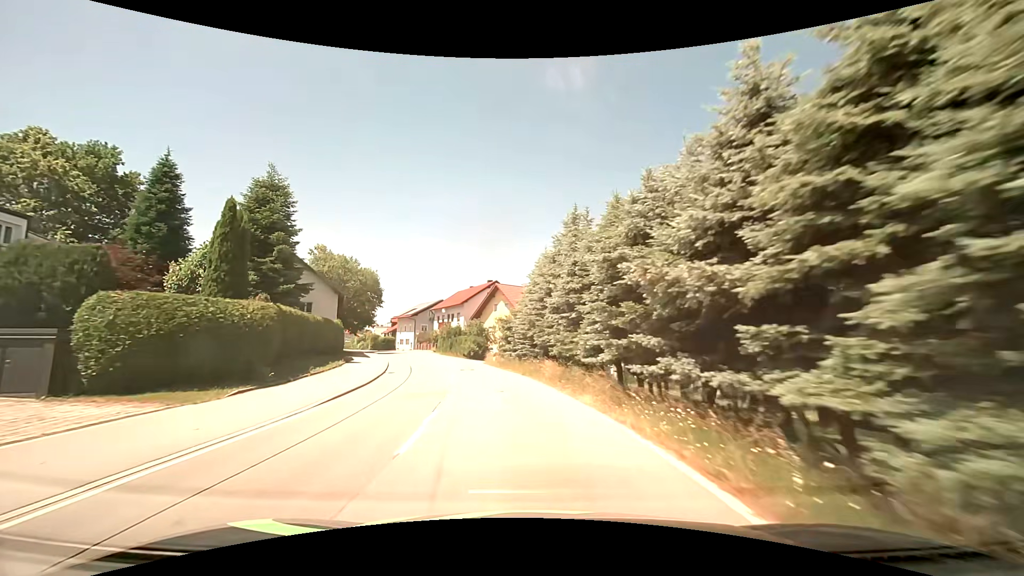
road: tertiary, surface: asphalt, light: Day
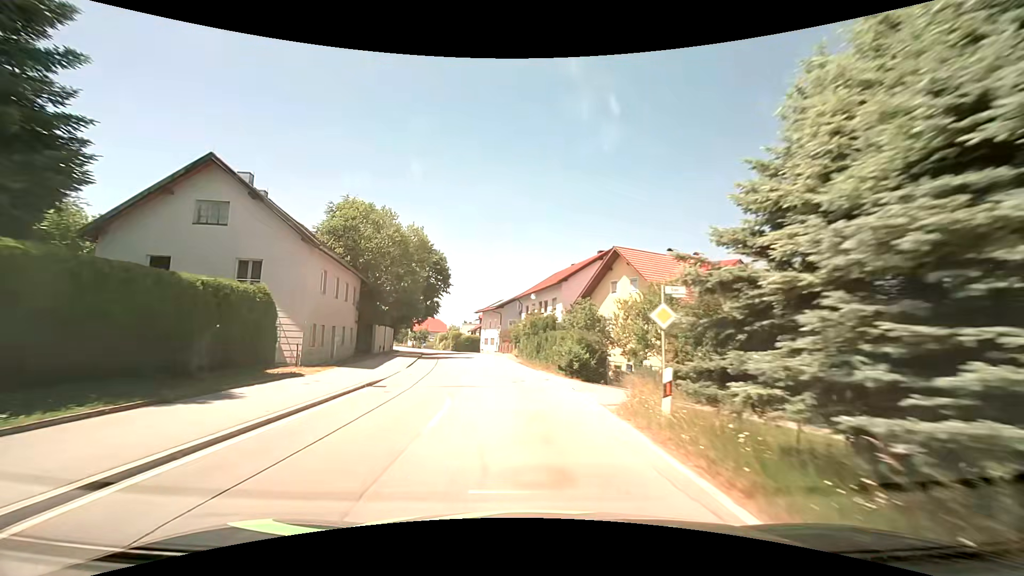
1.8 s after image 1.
(-2.6, +23.2) m; -12°
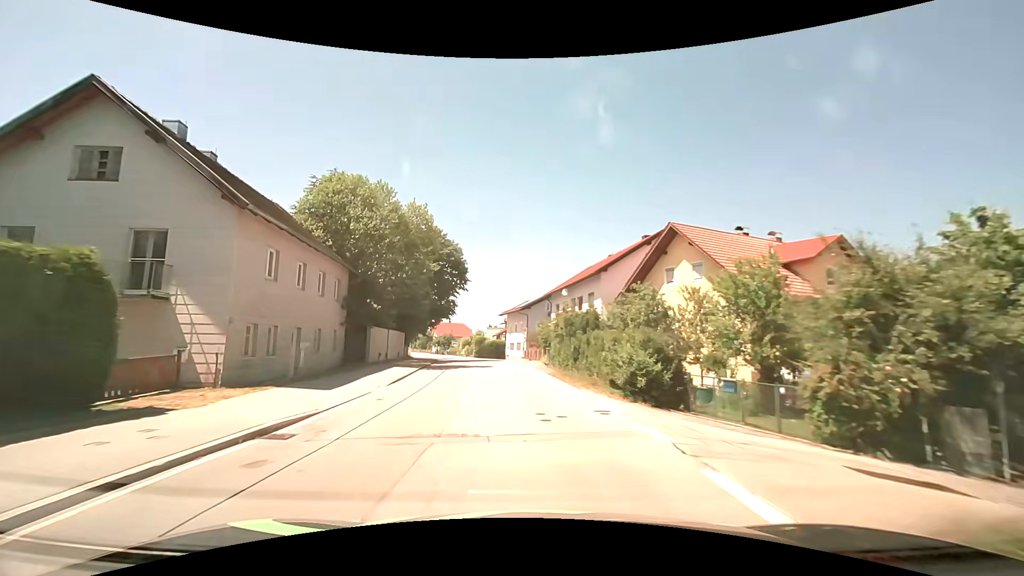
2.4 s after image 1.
(-0.2, +7.7) m; -3°
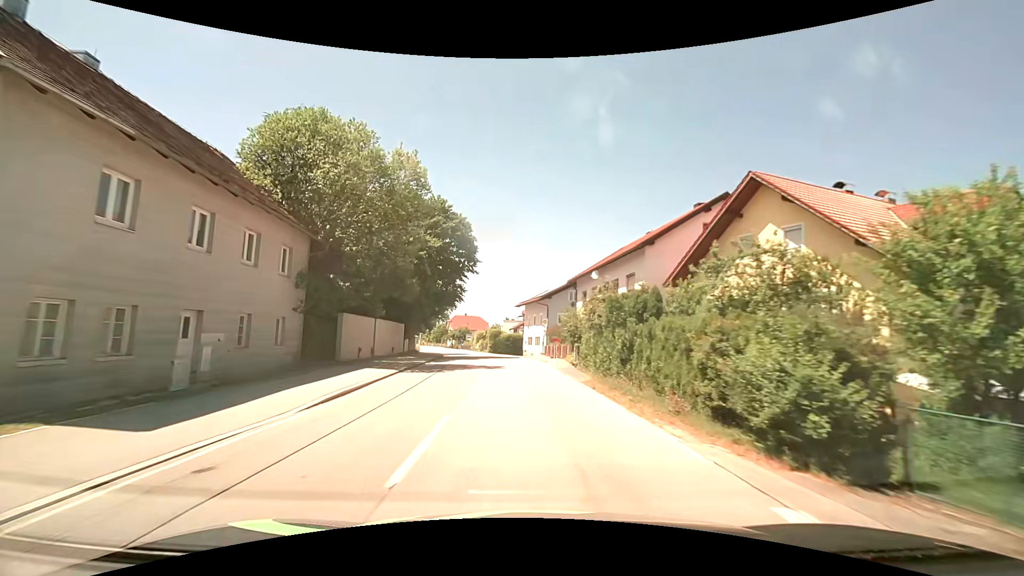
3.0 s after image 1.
(-0.3, +7.6) m; -3°
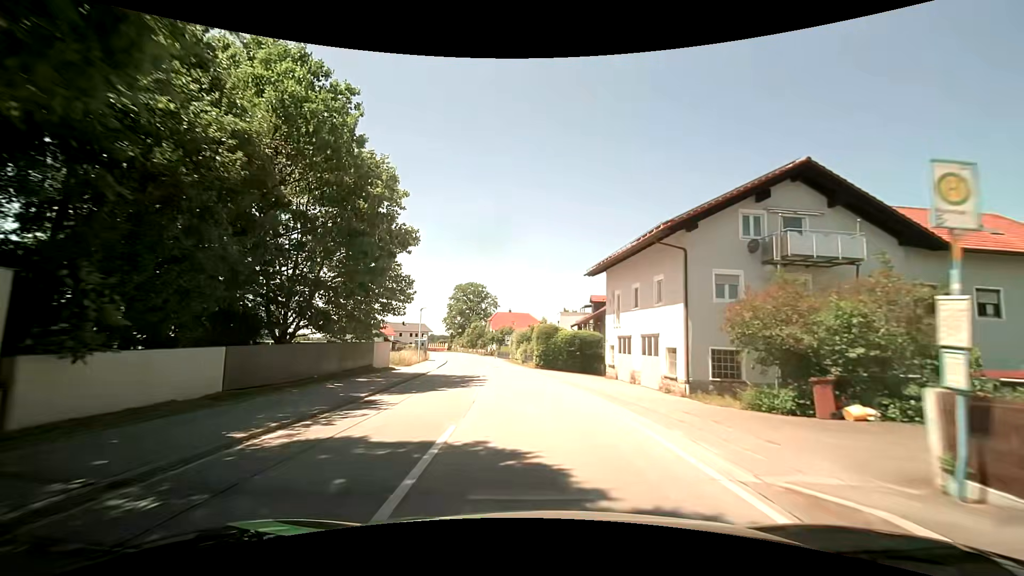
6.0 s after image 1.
(-2.4, +36.1) m; -6°
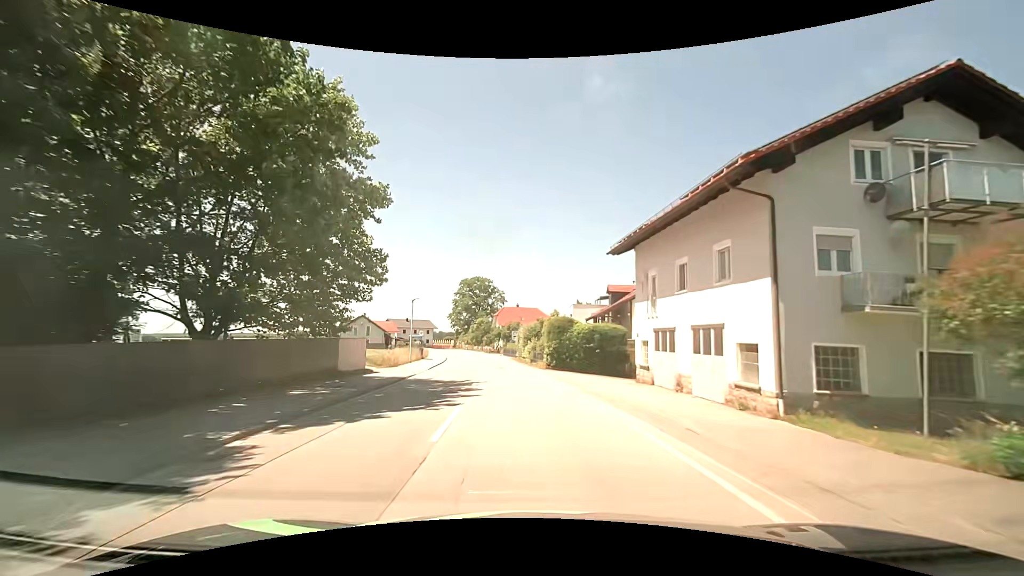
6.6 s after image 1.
(-0.1, +7.0) m; -1°
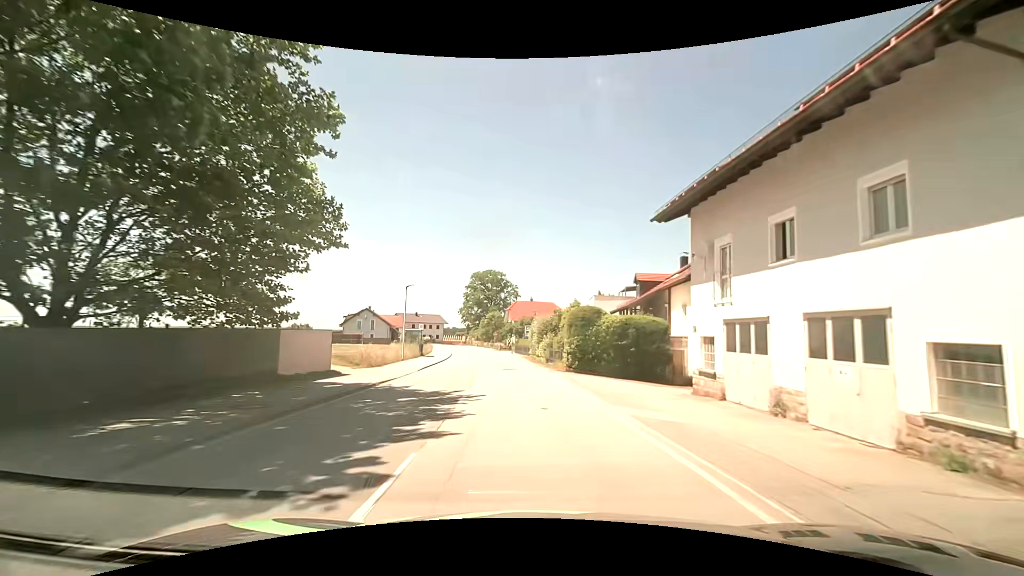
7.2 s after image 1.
(-0.1, +7.1) m; -2°
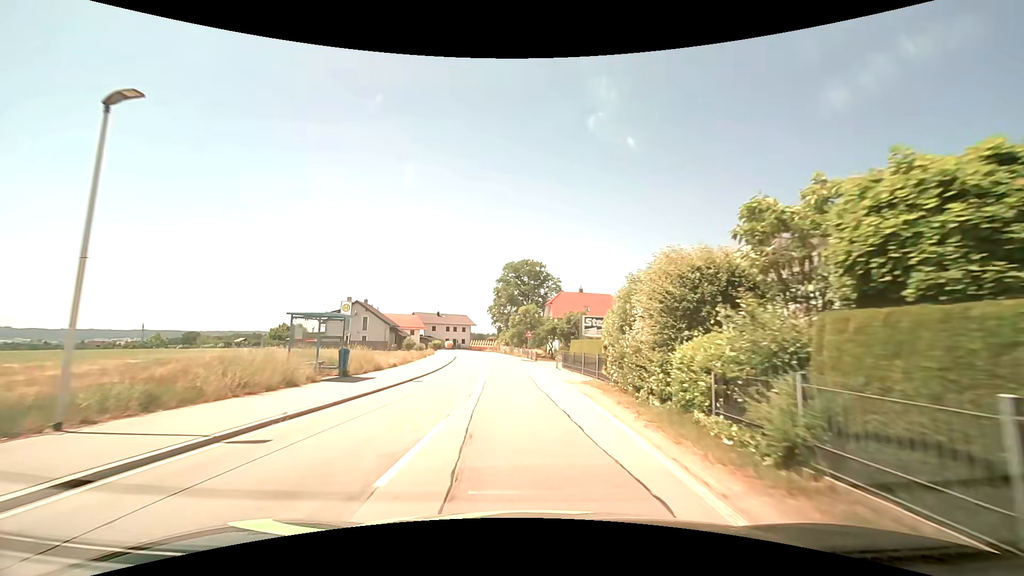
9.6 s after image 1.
(-1.2, +28.9) m; -4°
(0, +10) (-1, +20) (-1, +30) (-2, +40) (-3, +50) (-5, +60) (-6, +70) (-8, +79) (-10, +89) (-11, +99) m
